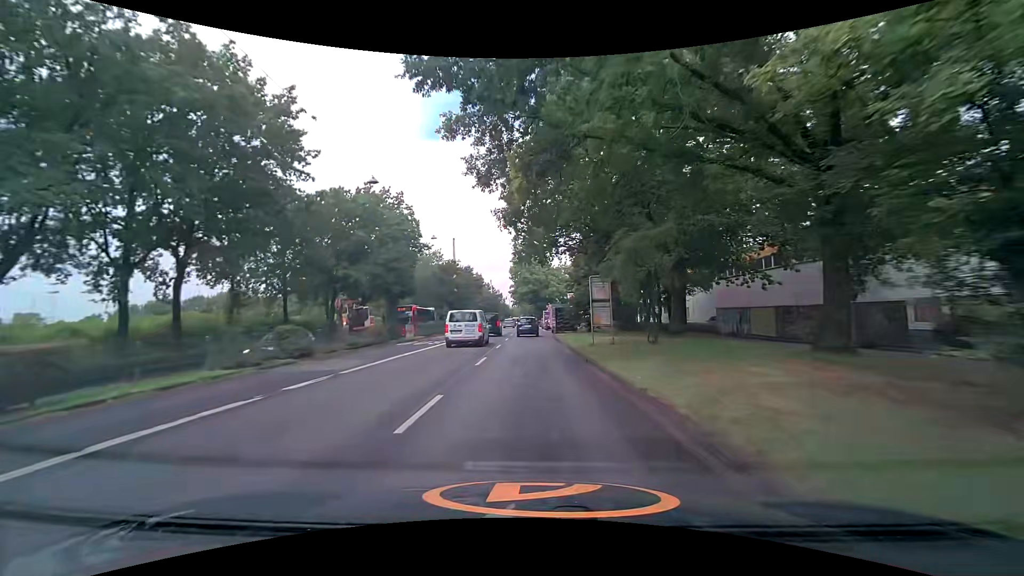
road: primary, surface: asphalt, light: Day
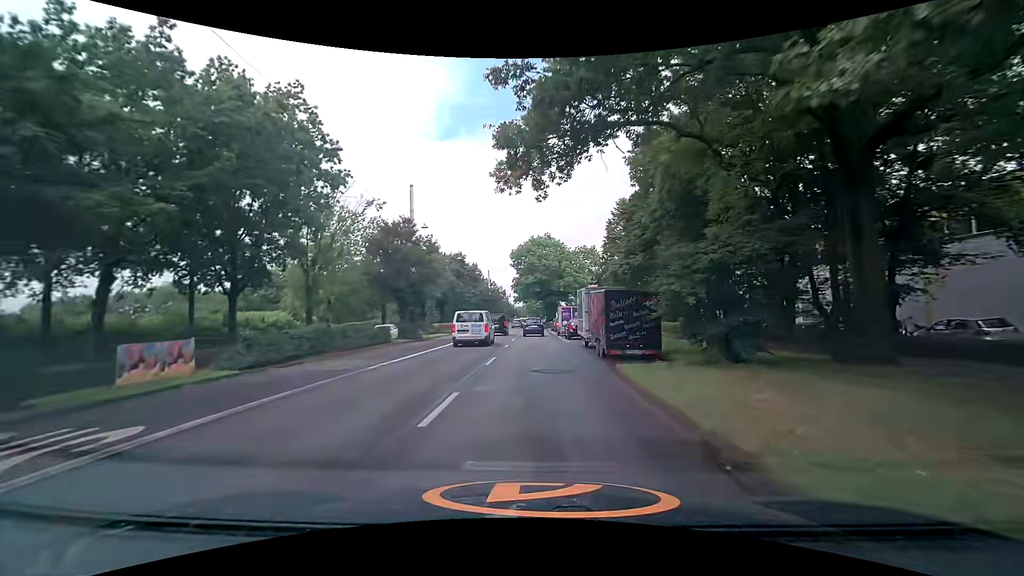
(0.0, +26.1) m; -1°
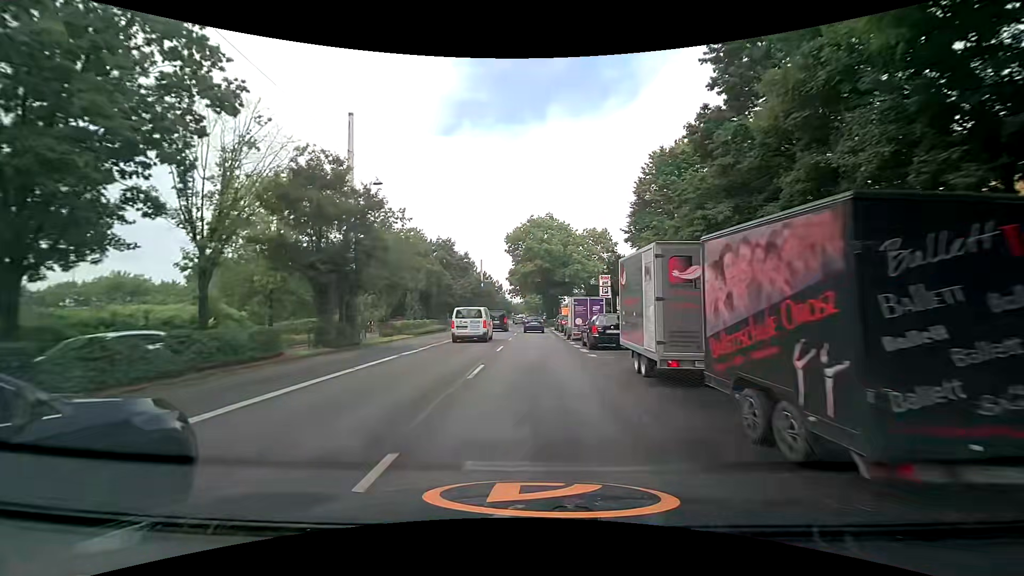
(+0.1, +13.1) m; +1°
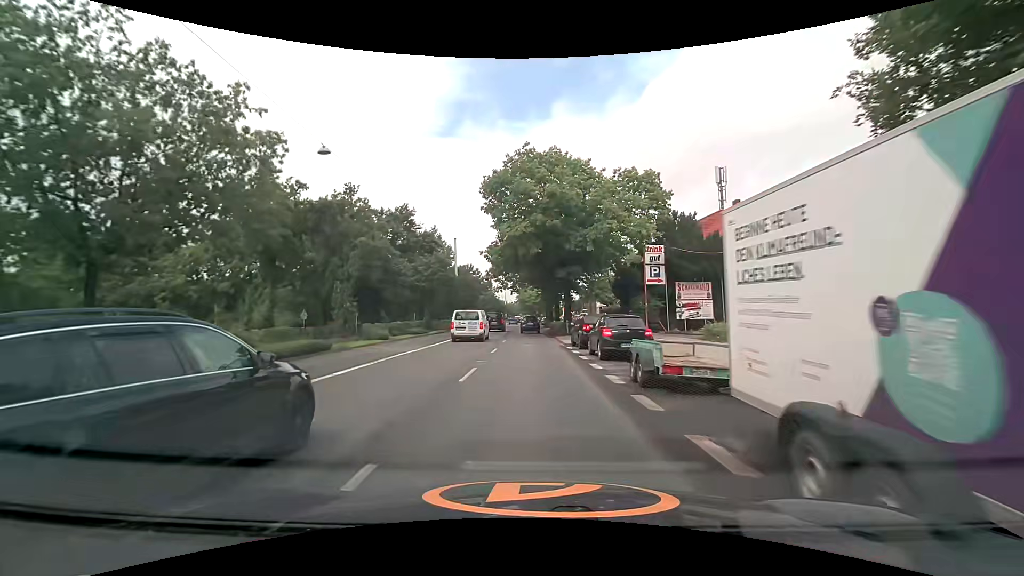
(+0.2, +26.8) m; 0°
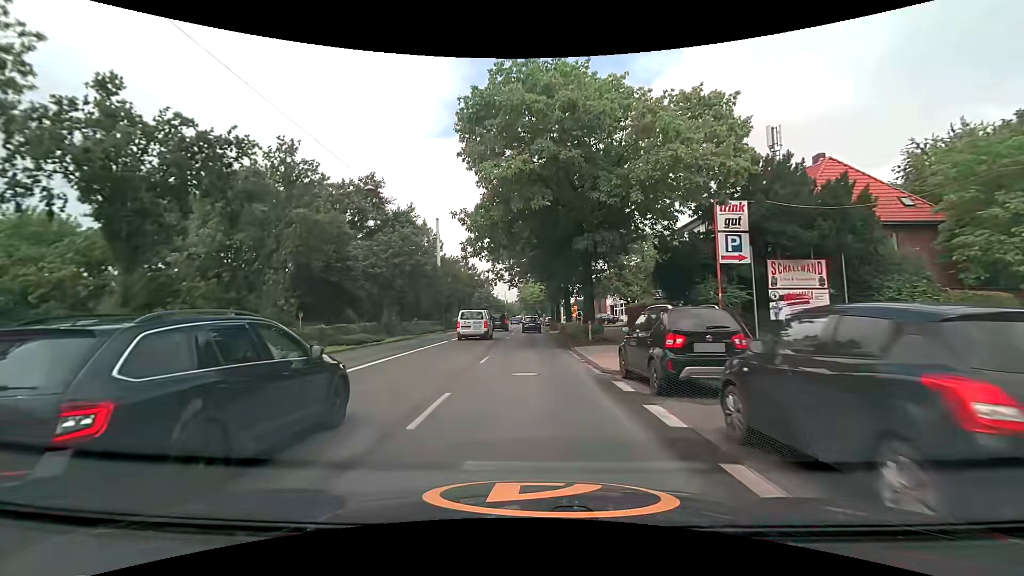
(0.0, +13.2) m; 0°
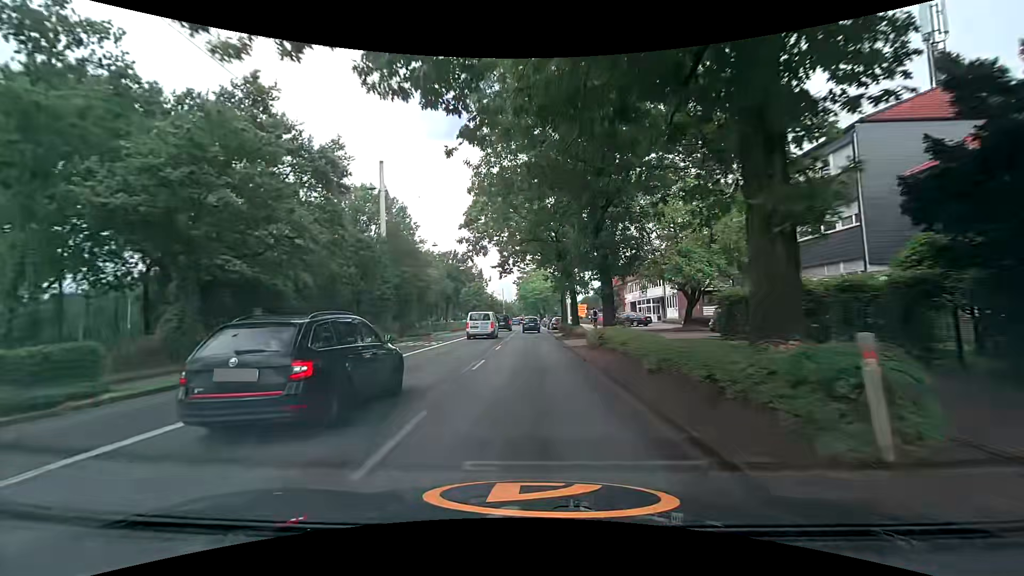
(0.0, +19.5) m; 0°
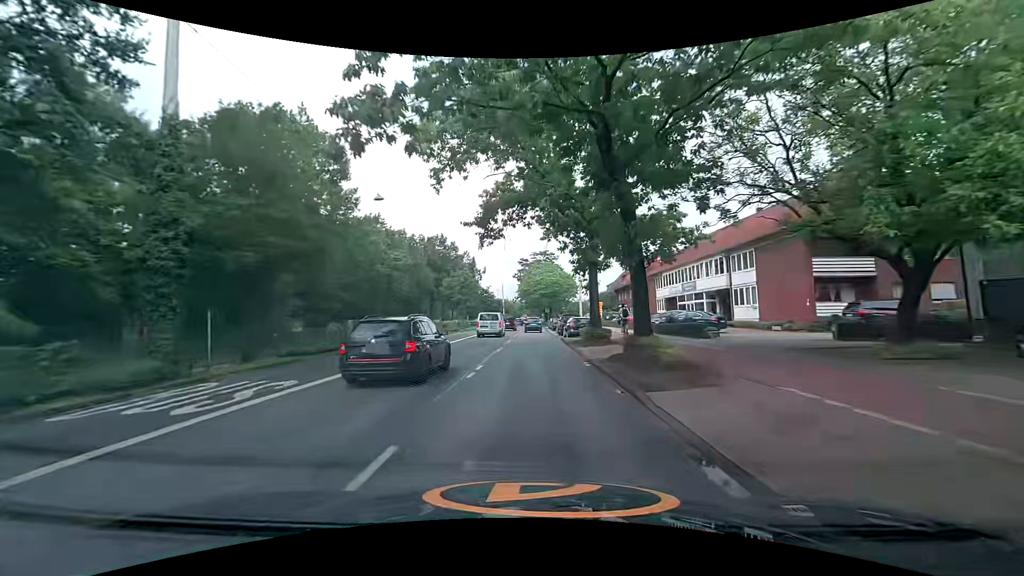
(0.0, +19.5) m; 0°
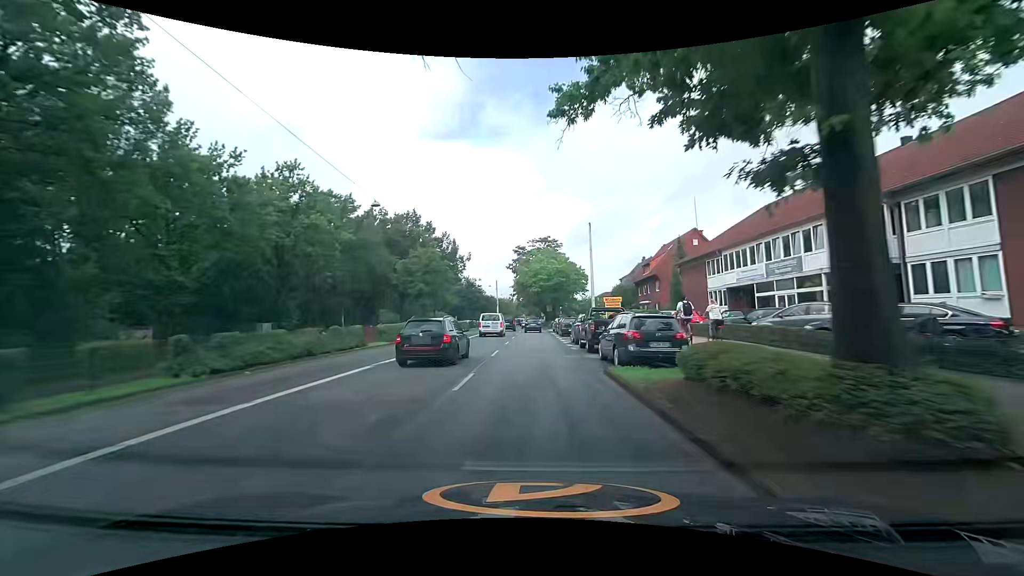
(+0.2, +19.8) m; +1°
(0, +10) (0, +20) (0, +30) (0, +40) (0, +50) (0, +60) (0, +70) (0, +80) (0, +90) (-1, +100) m
